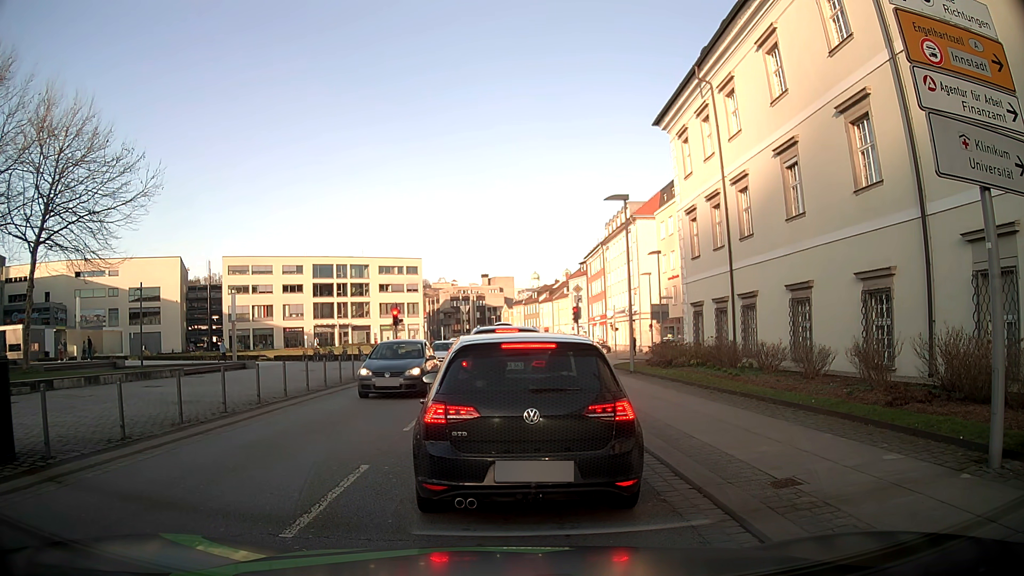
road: tertiary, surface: asphalt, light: Day
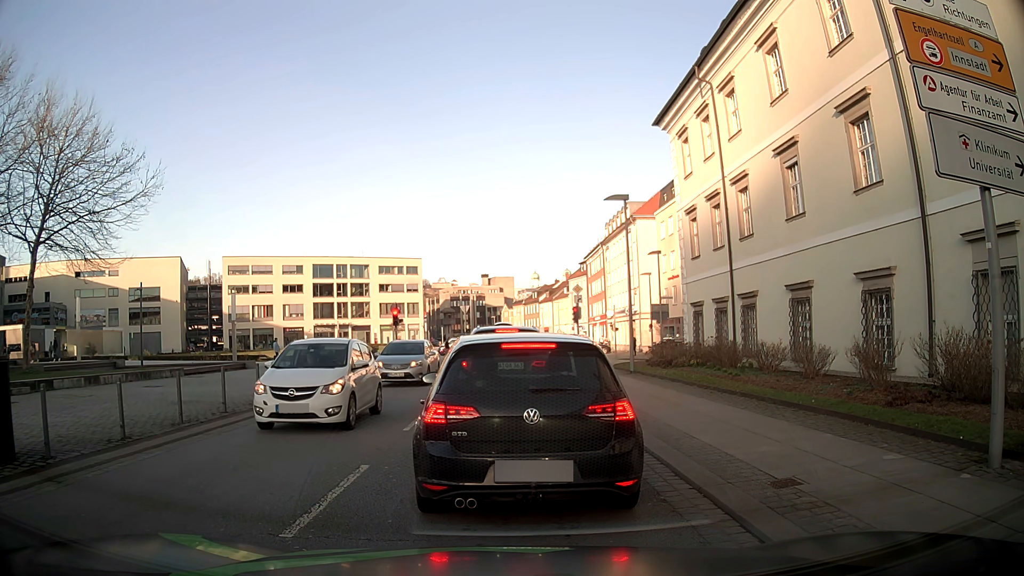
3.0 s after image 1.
(0.0, 0.0) m; 0°
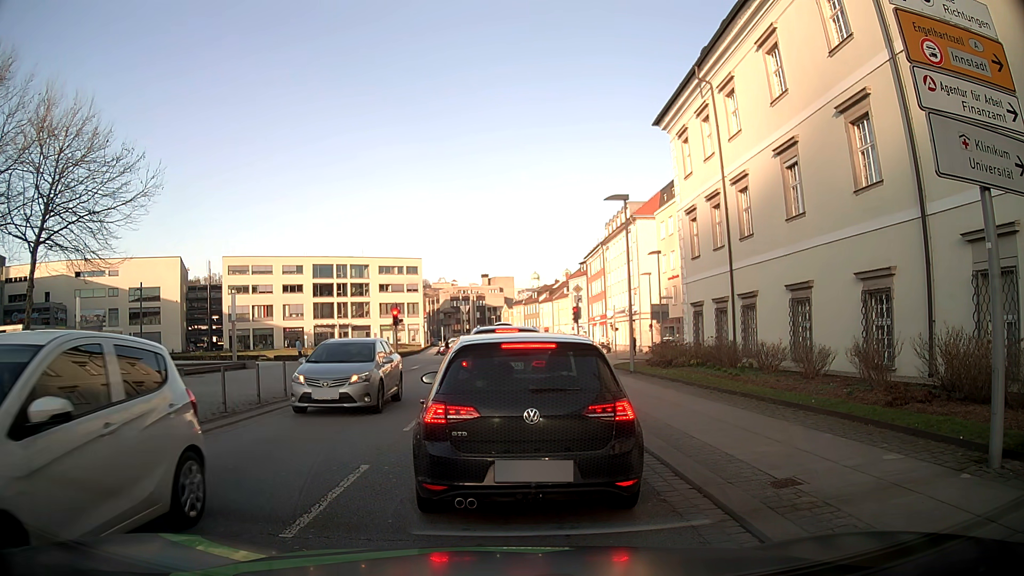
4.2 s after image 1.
(0.0, 0.0) m; 0°
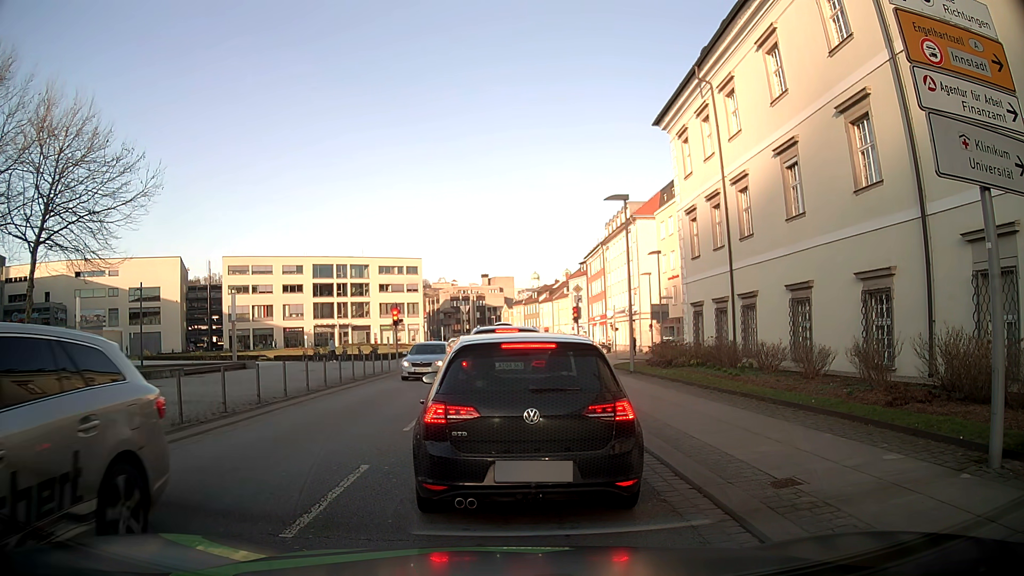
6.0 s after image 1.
(0.0, 0.0) m; 0°
